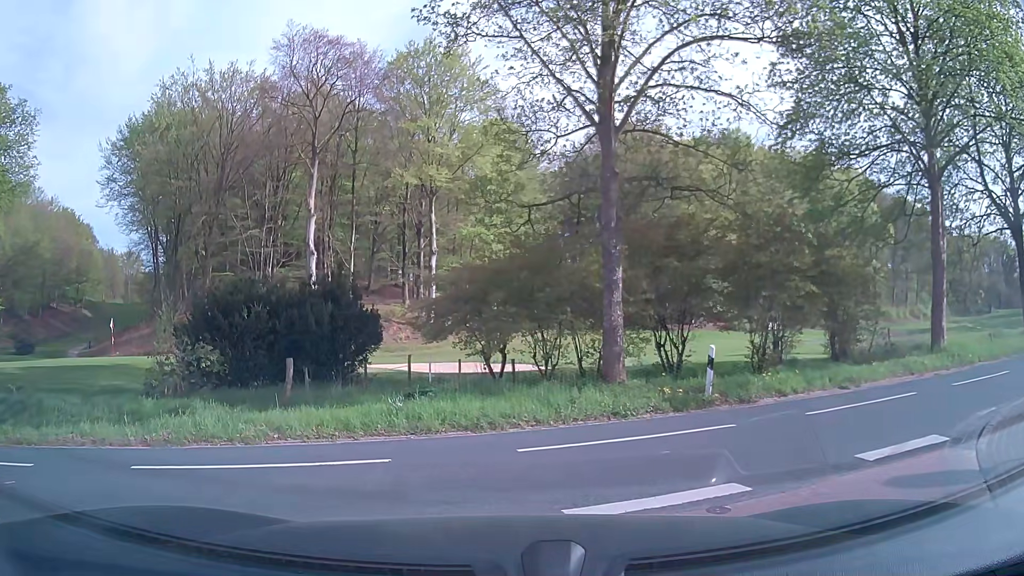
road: residential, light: Day
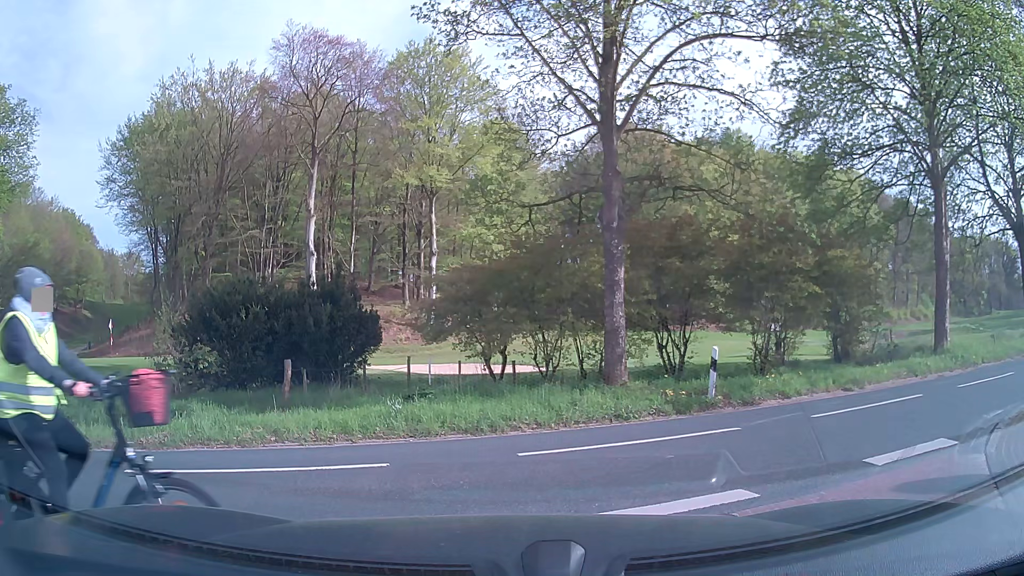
(0.0, +0.3) m; 0°
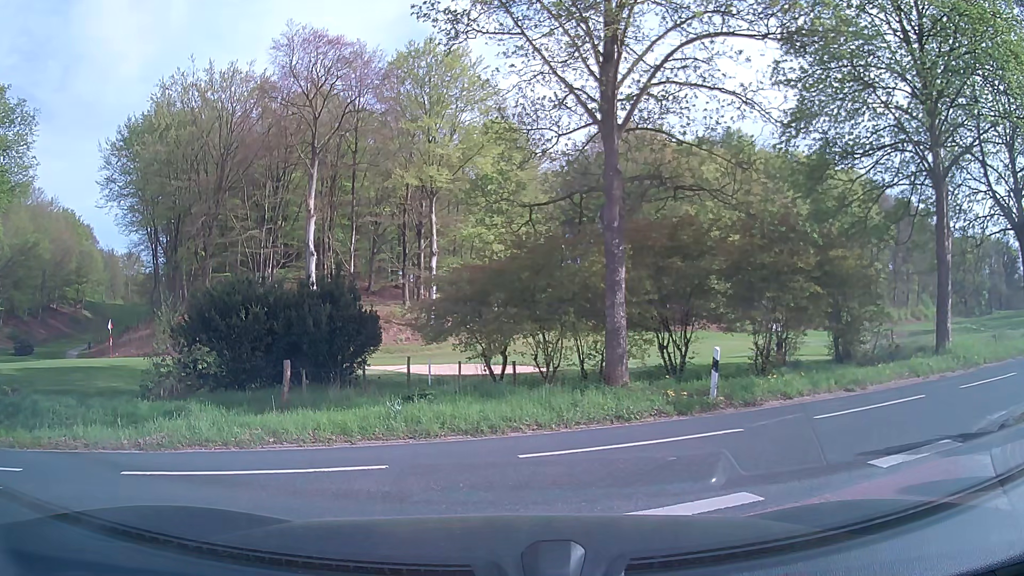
(0.0, +0.1) m; 0°
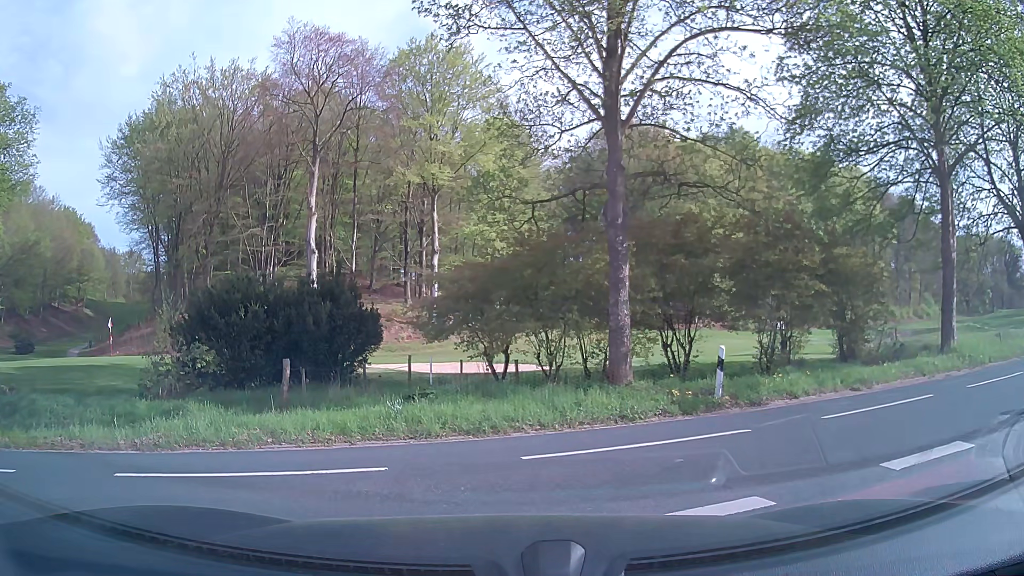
(0.0, +0.2) m; 0°
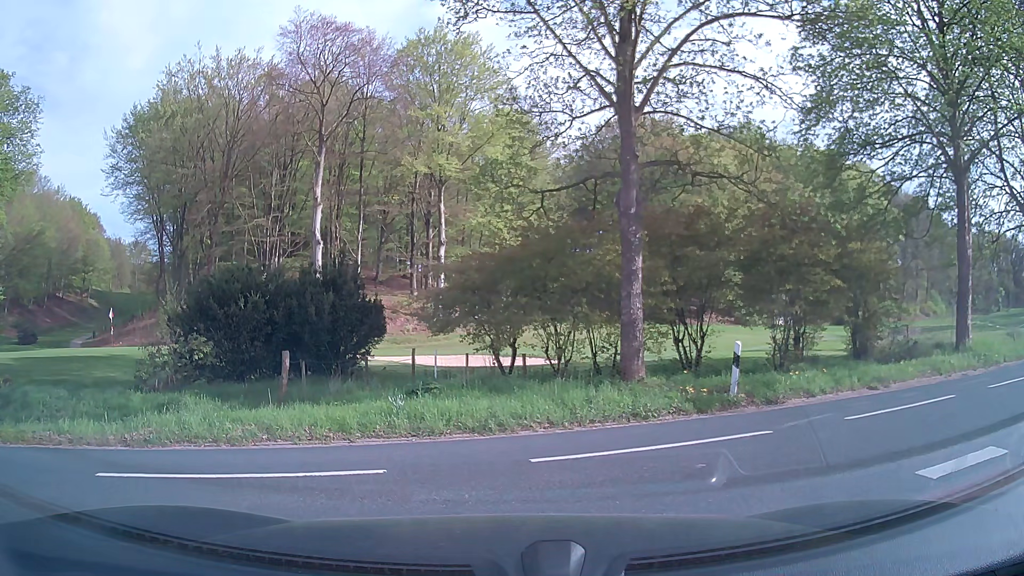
(0.0, +0.6) m; 0°
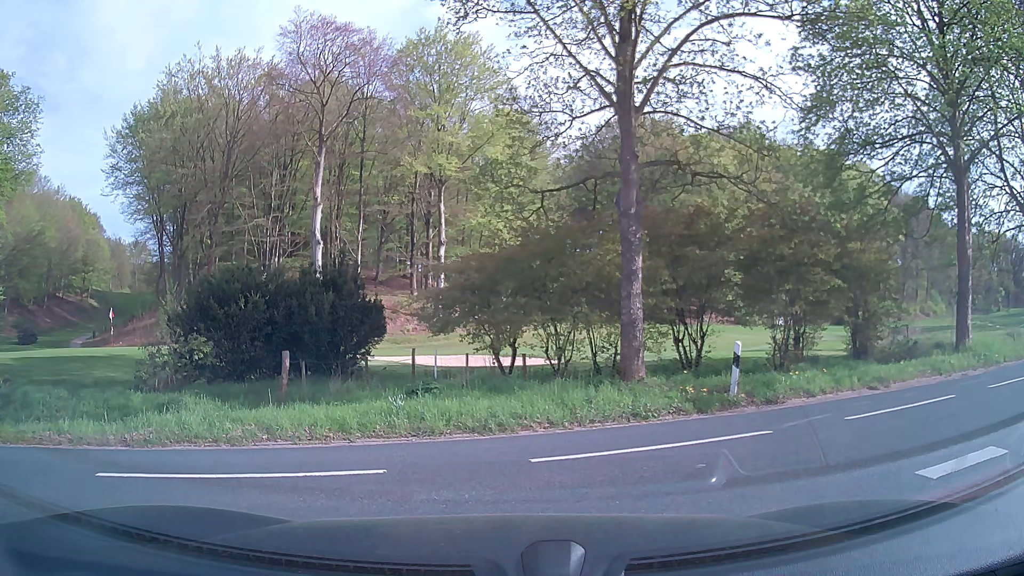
(0.0, 0.0) m; 0°
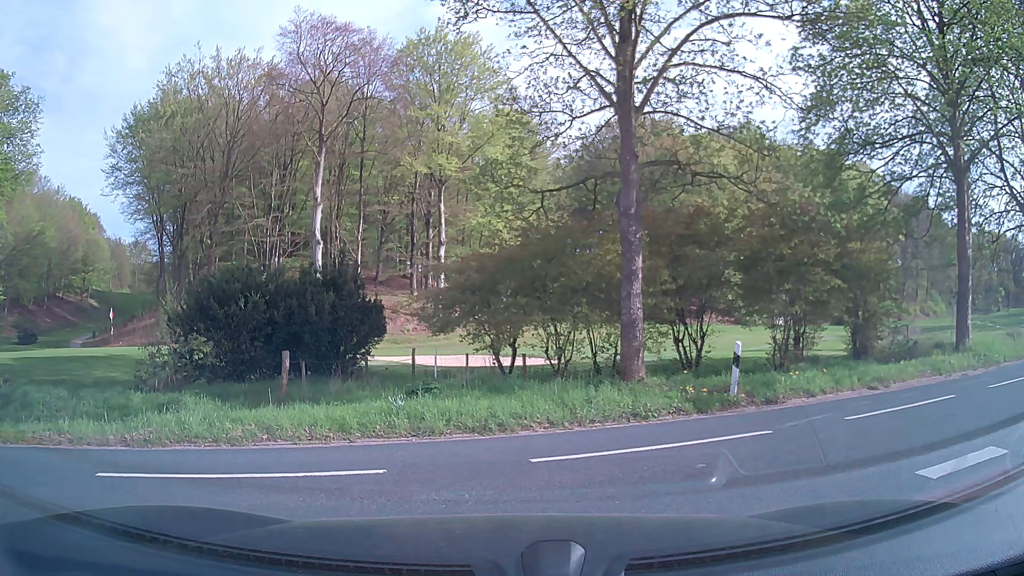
(0.0, 0.0) m; 0°
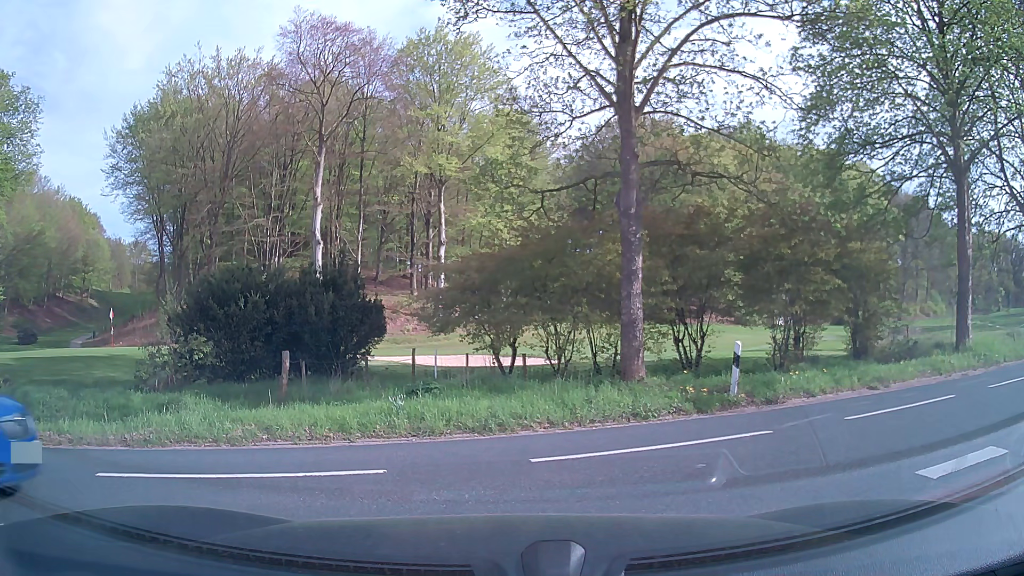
(0.0, 0.0) m; 0°
